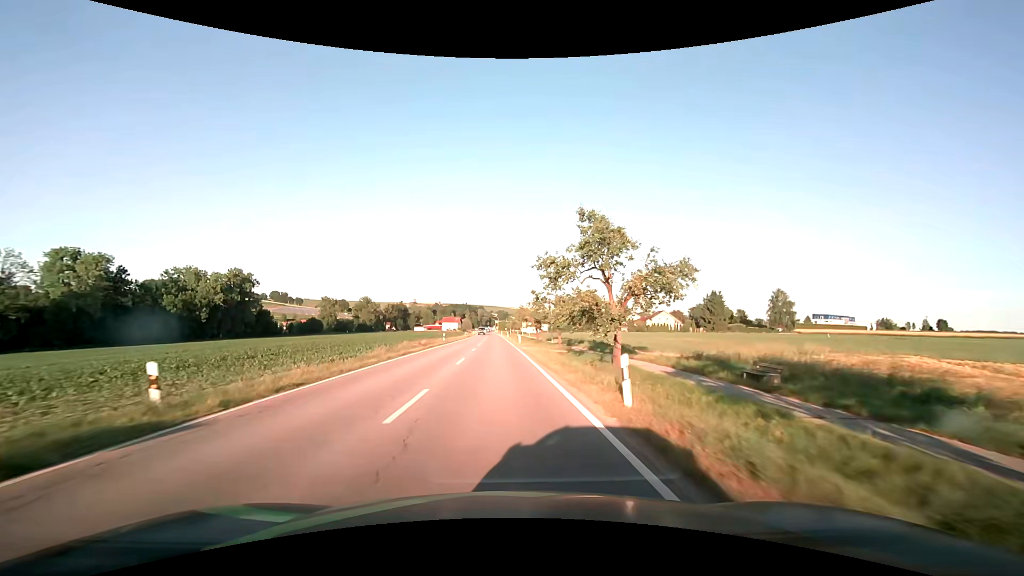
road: secondary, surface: asphalt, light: Day
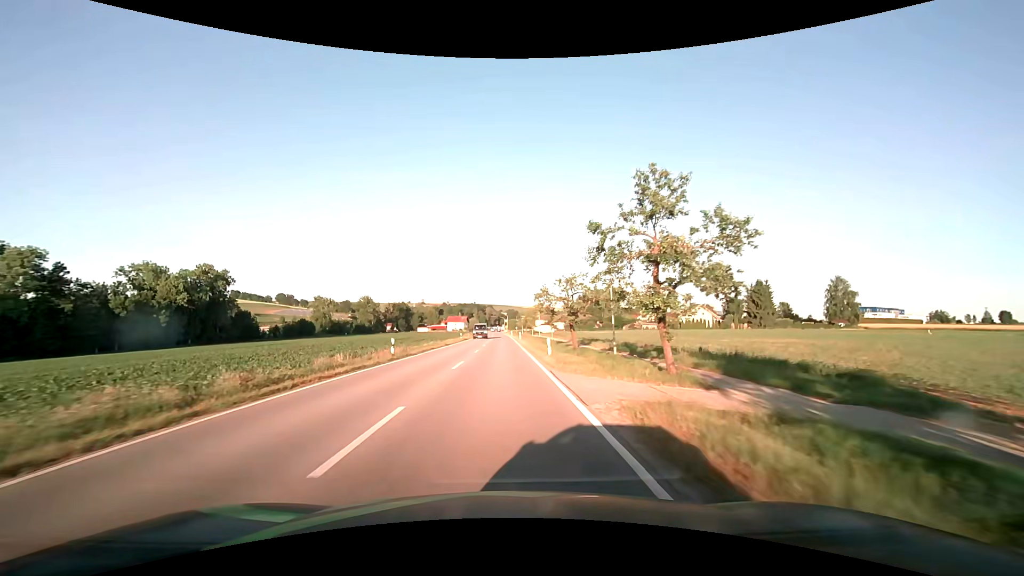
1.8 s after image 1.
(-0.1, +27.1) m; 0°
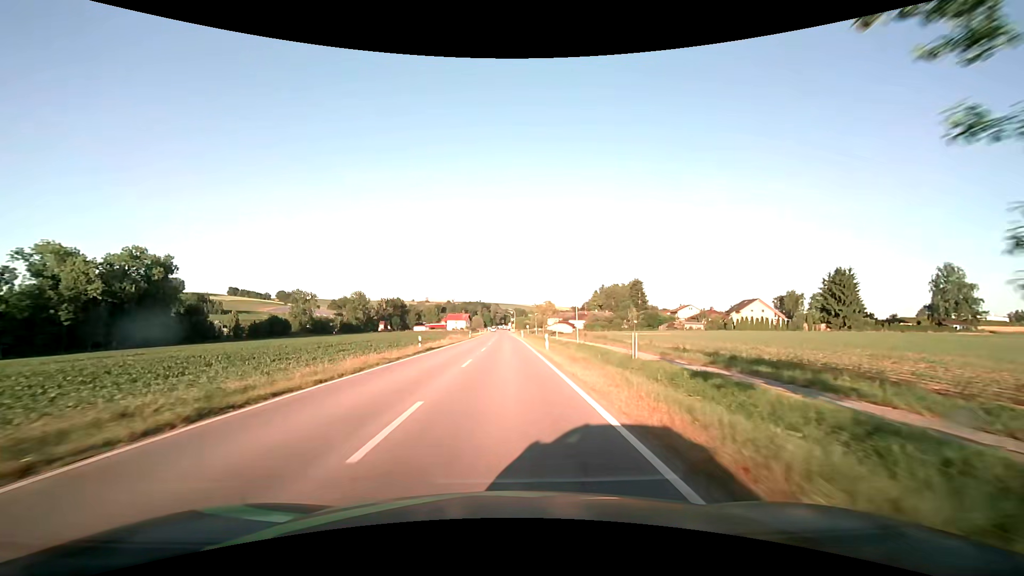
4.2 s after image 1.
(-0.5, +36.3) m; -1°
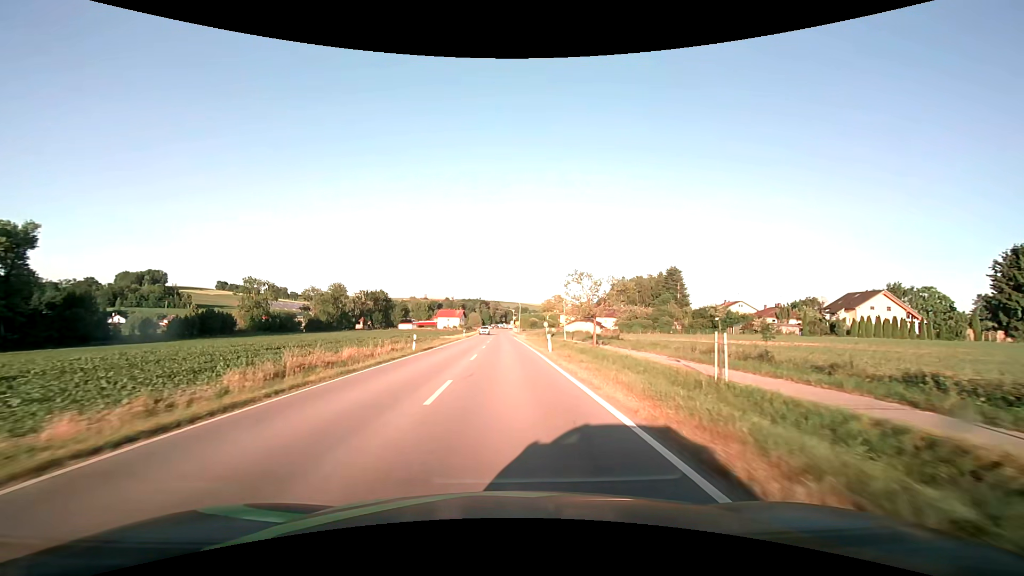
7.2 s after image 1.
(-0.1, +45.2) m; 0°
(0, +10) (0, +20) (0, +30) (0, +40) (0, +50) (0, +60) (-1, +70) (-1, +80) (-1, +90) (-1, +100) m
